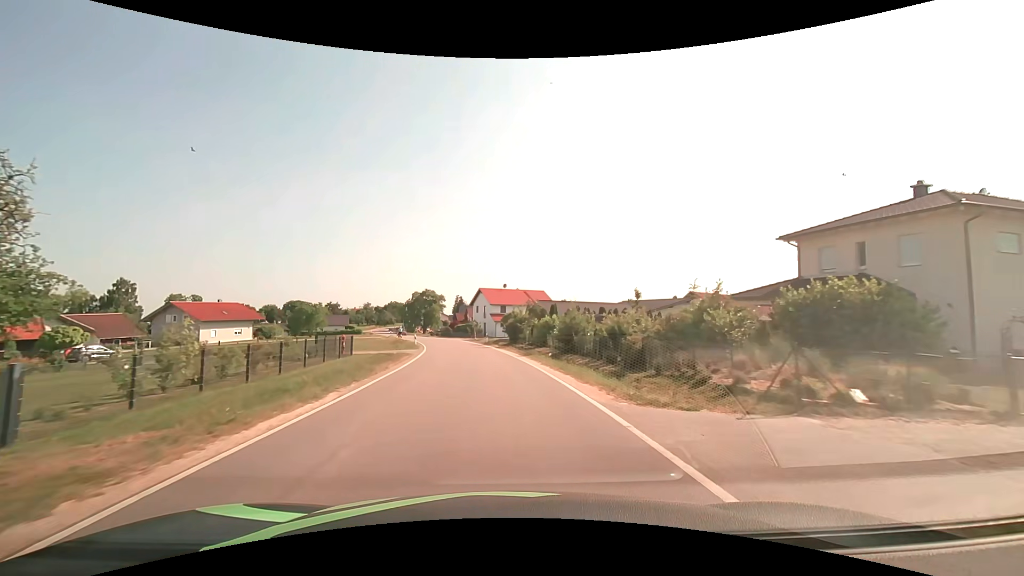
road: tertiary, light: Day
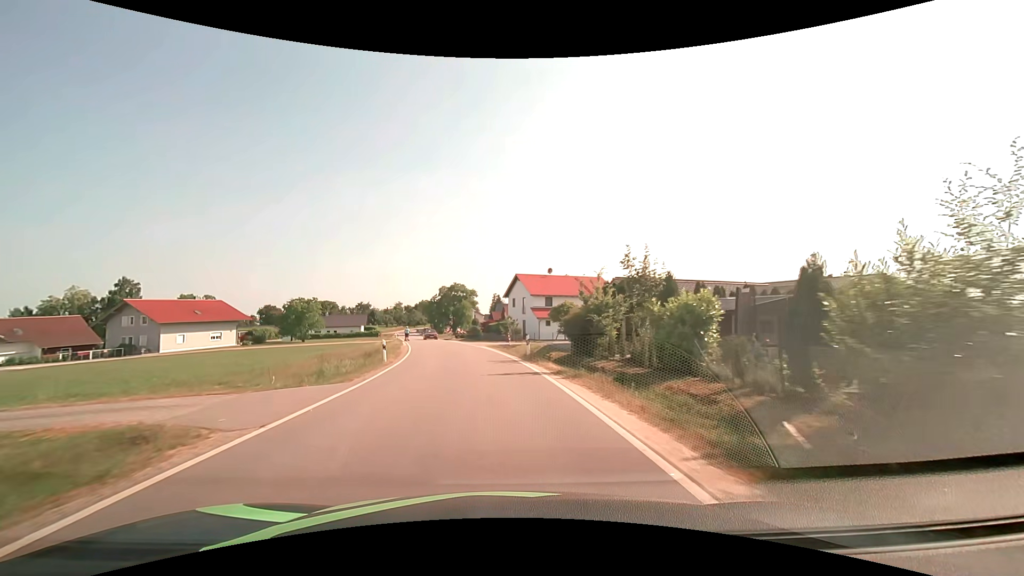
(-0.8, +23.1) m; -4°
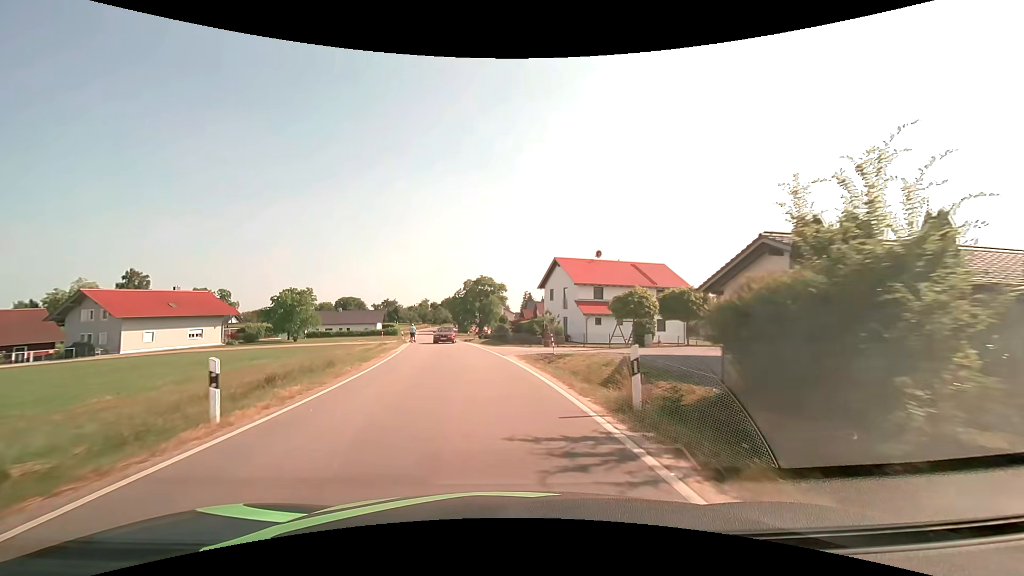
(-0.5, +14.8) m; -4°
(0, +10) (-1, +20) (-2, +30) (-4, +40) (-6, +50) (-7, +59) (-9, +69) (-11, +79) (-12, +89) (-14, +99) m
